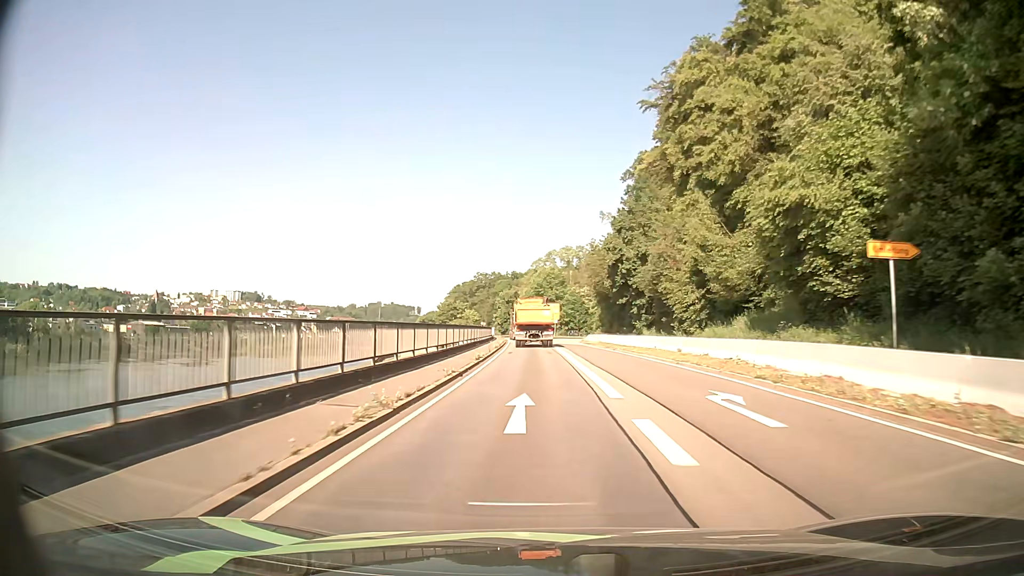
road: primary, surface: asphalt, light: Day
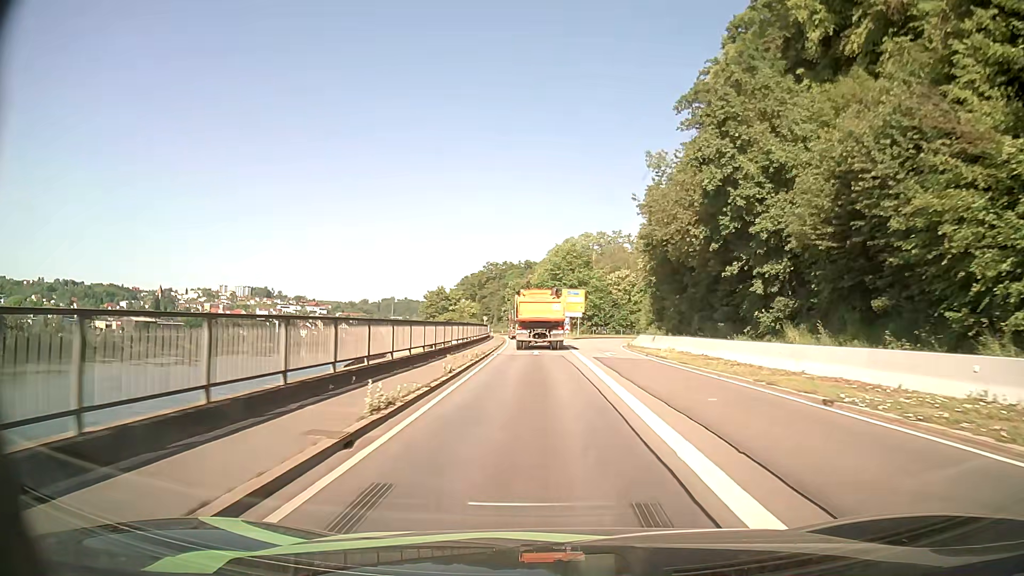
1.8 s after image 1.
(-0.6, +30.9) m; -2°
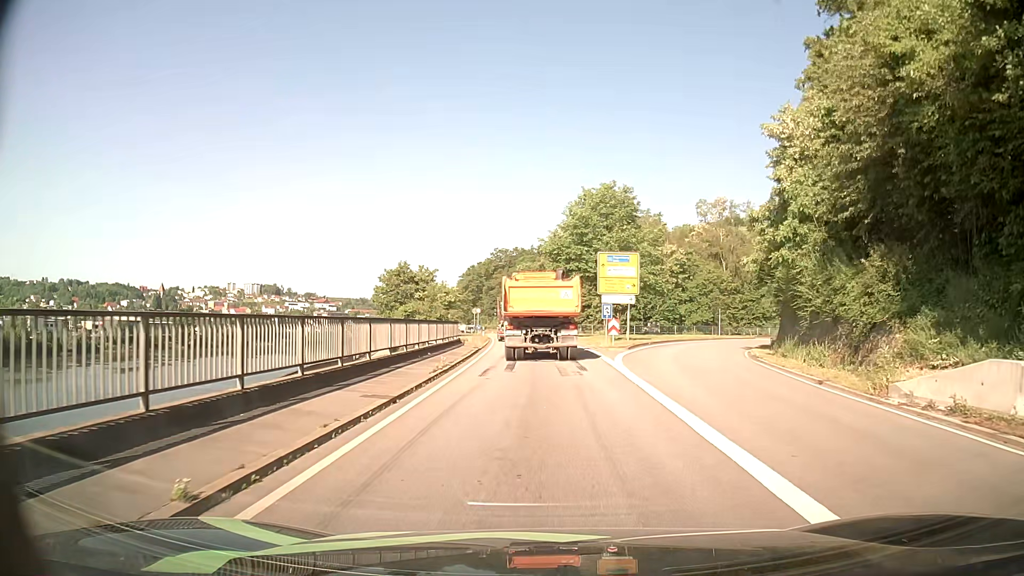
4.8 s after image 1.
(-0.3, +35.1) m; -2°
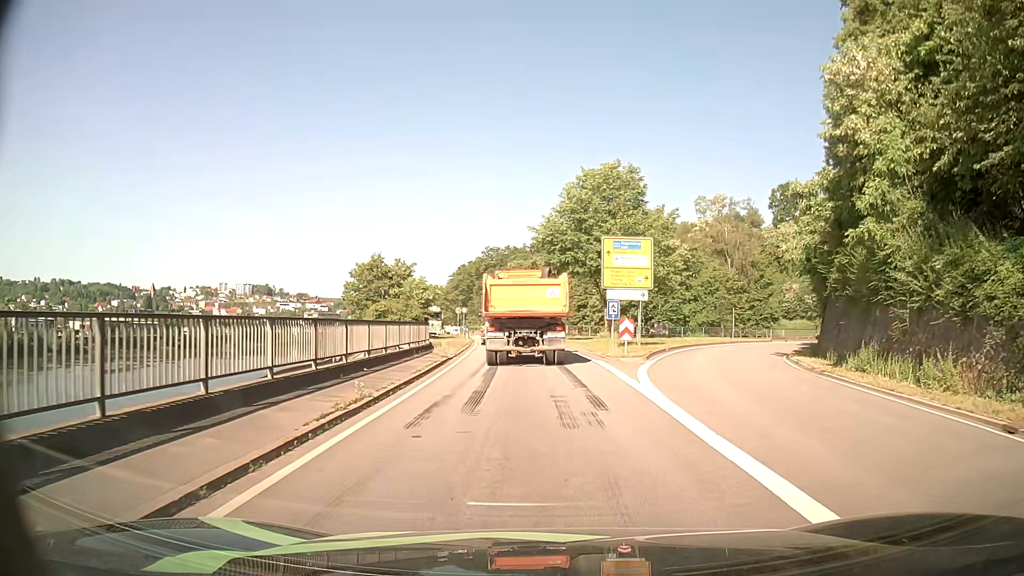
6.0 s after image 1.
(+0.1, +8.0) m; +1°
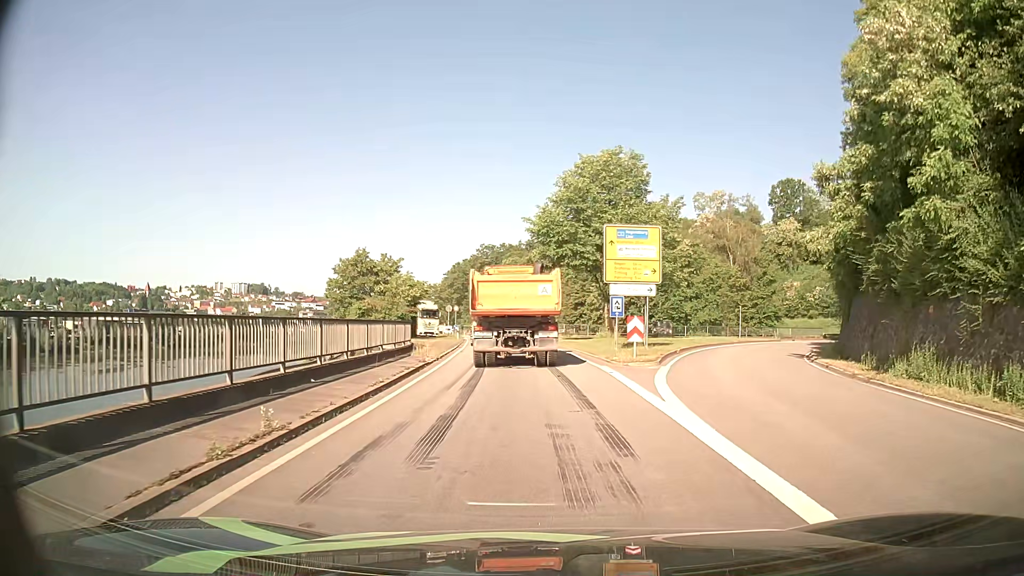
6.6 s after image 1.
(0.0, +3.7) m; 0°
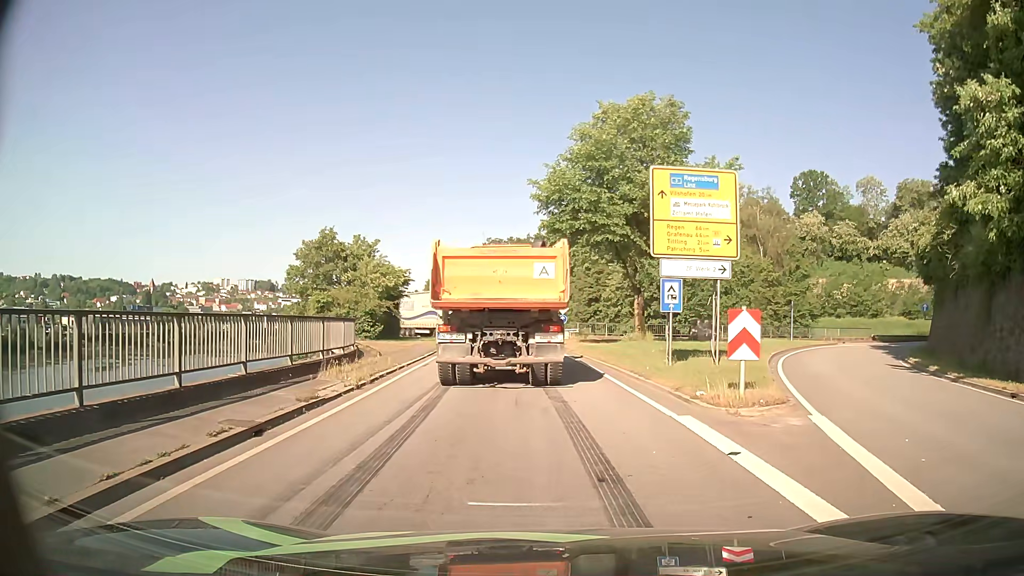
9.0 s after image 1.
(0.0, +10.8) m; 0°
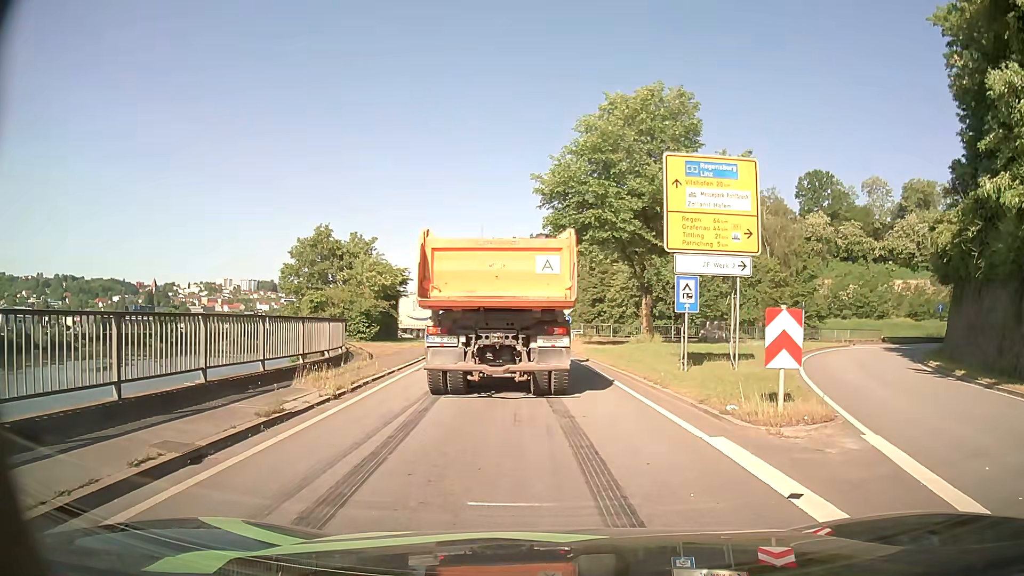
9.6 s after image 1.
(0.0, +1.6) m; -1°
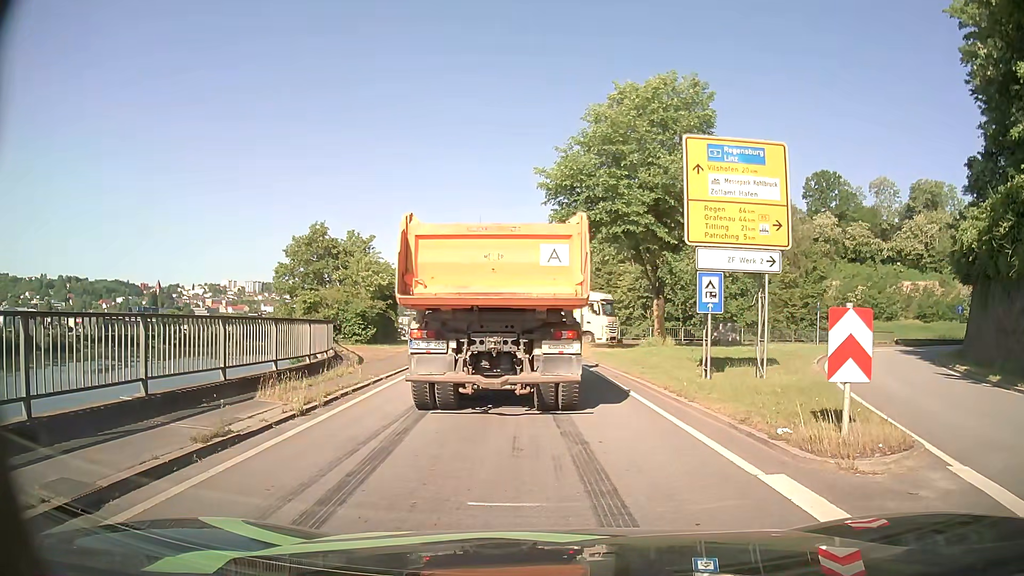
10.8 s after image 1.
(0.0, +1.8) m; -1°
